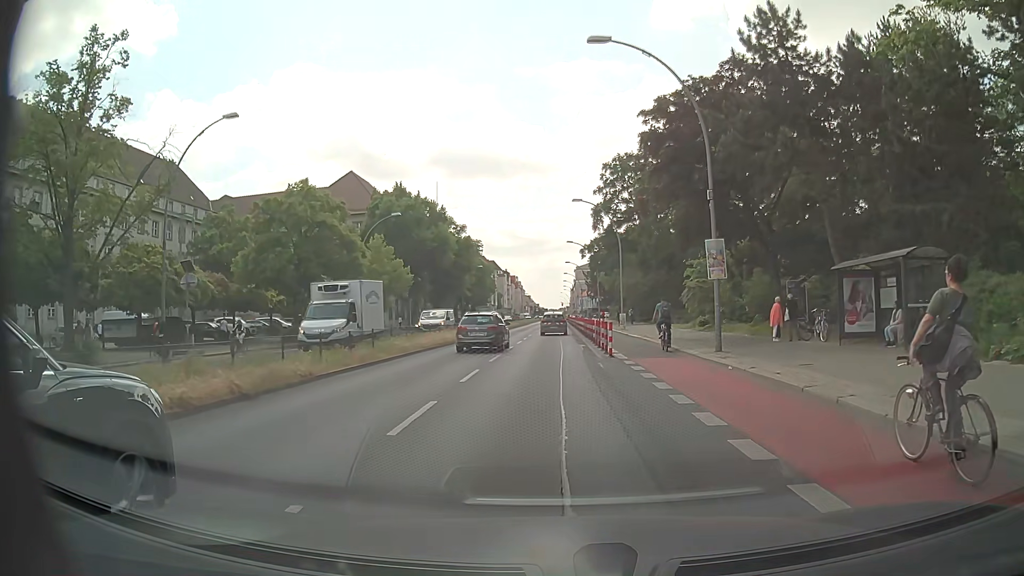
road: primary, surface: asphalt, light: Day
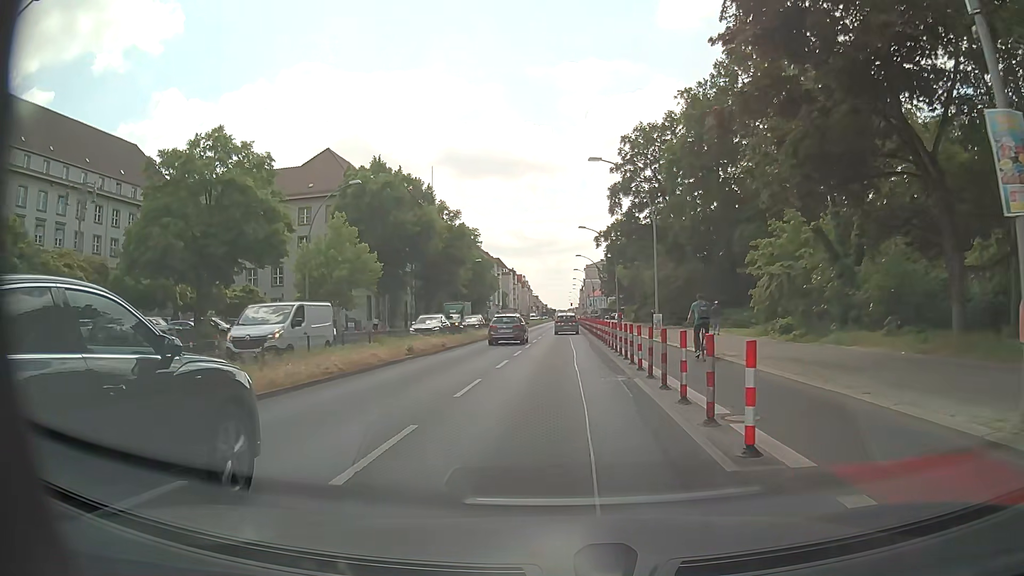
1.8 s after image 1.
(0.0, +14.5) m; 0°
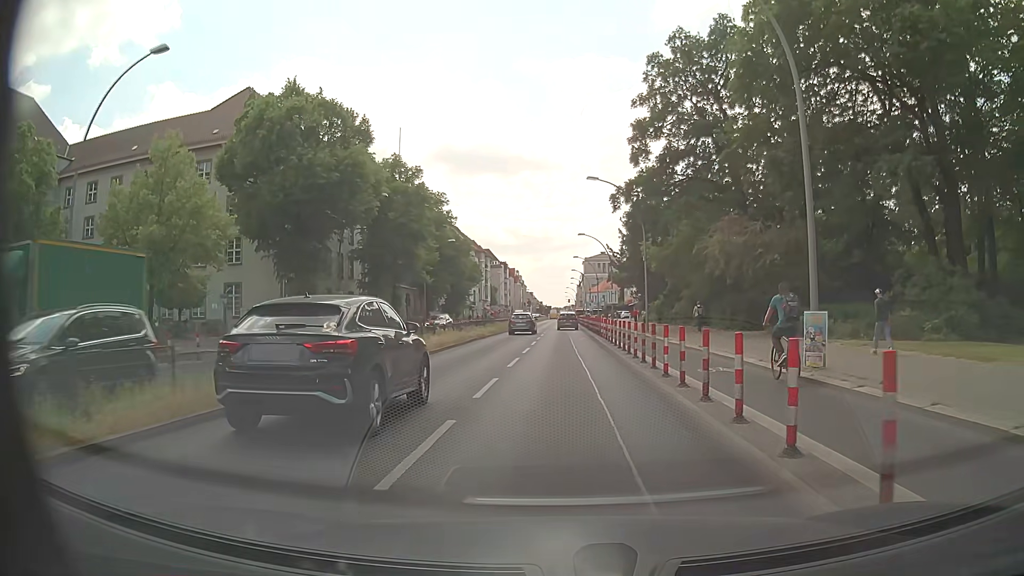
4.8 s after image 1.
(-0.1, +24.1) m; 0°
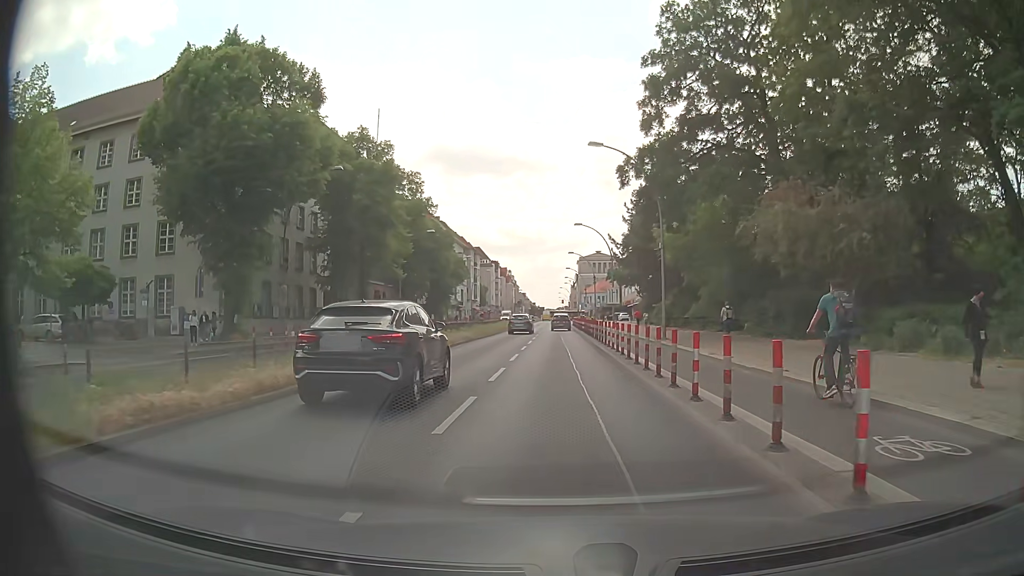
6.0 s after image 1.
(0.0, +9.7) m; 0°
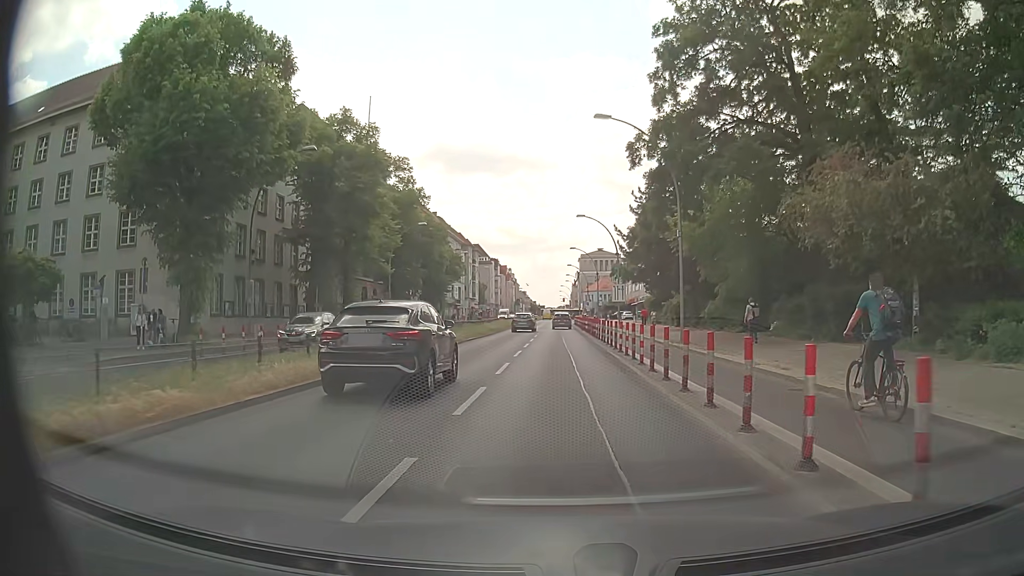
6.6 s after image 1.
(0.0, +4.9) m; 0°
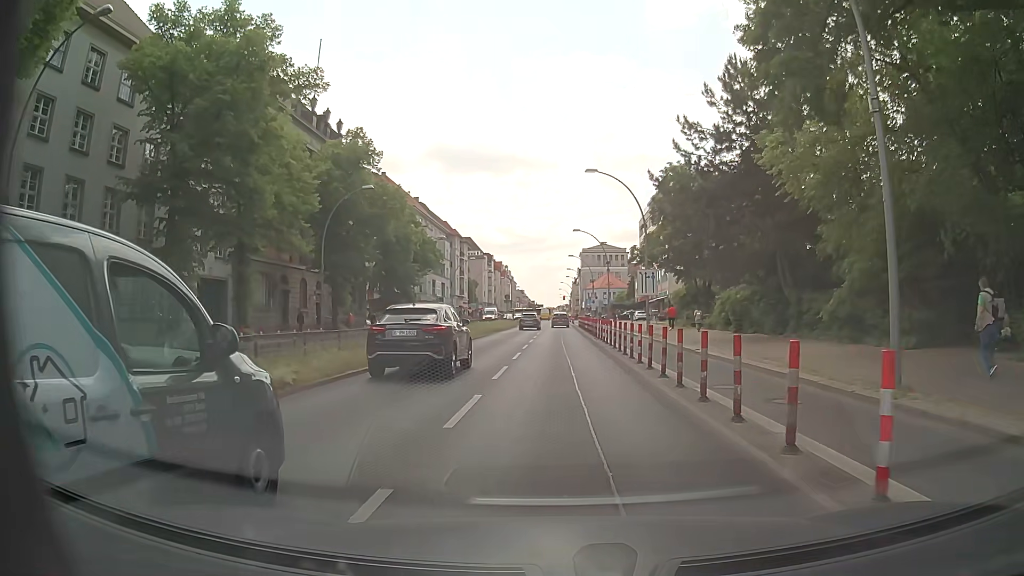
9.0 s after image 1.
(-0.1, +19.4) m; -1°
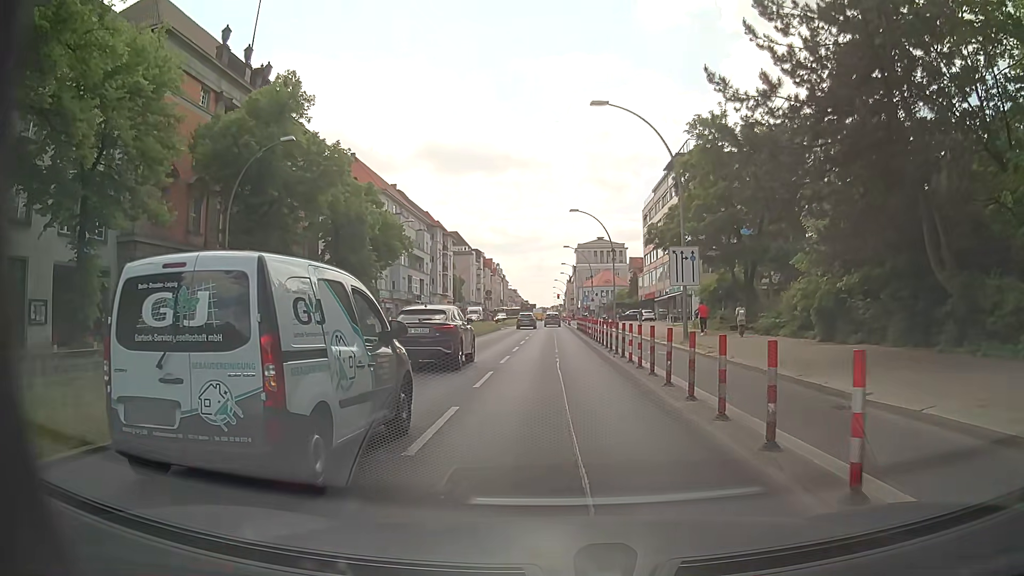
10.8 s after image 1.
(+0.1, +13.9) m; +1°
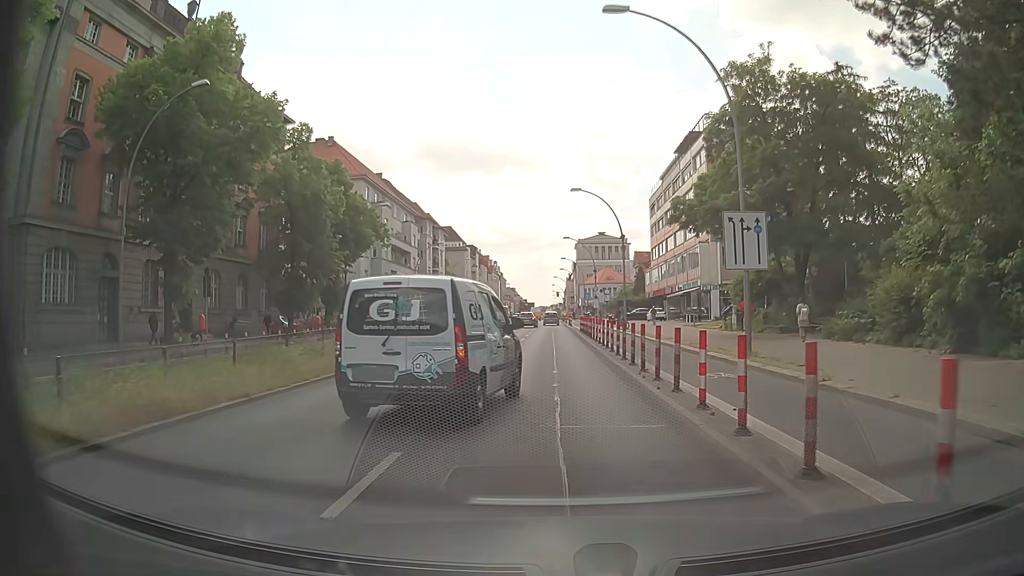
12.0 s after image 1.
(0.0, +9.3) m; 0°
(0, +10) (0, +20) (-1, +30) (-1, +40) (-1, +50) (-1, +60) (-1, +70) (-2, +80) (-2, +90) (-2, +100) m
